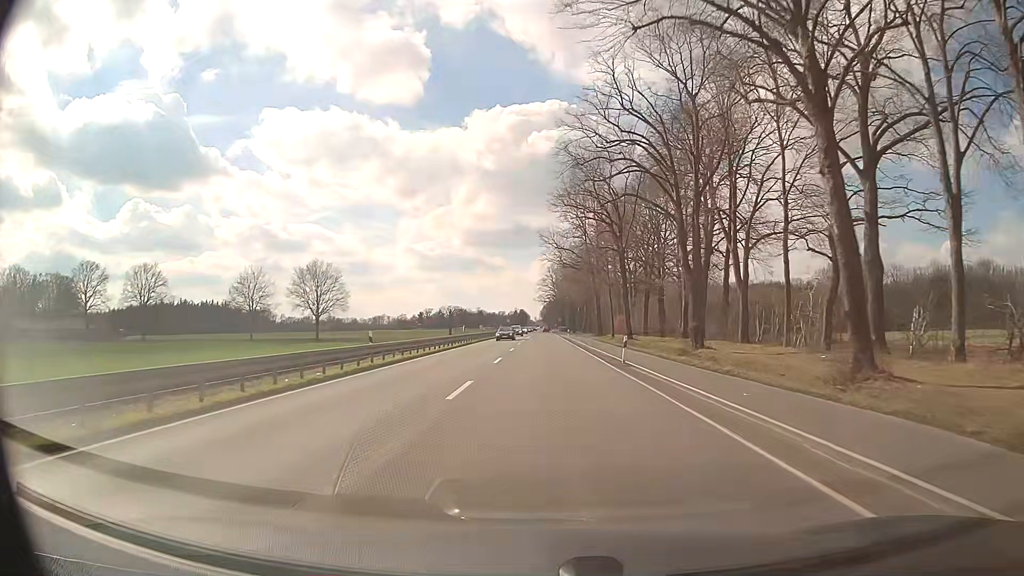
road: primary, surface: asphalt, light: Day
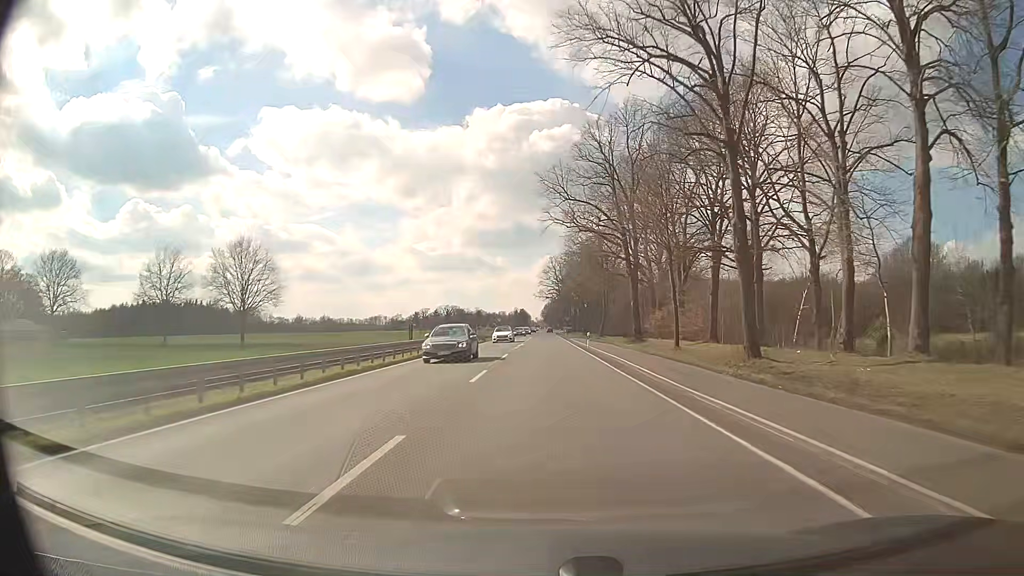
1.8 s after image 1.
(-0.1, +32.3) m; 0°
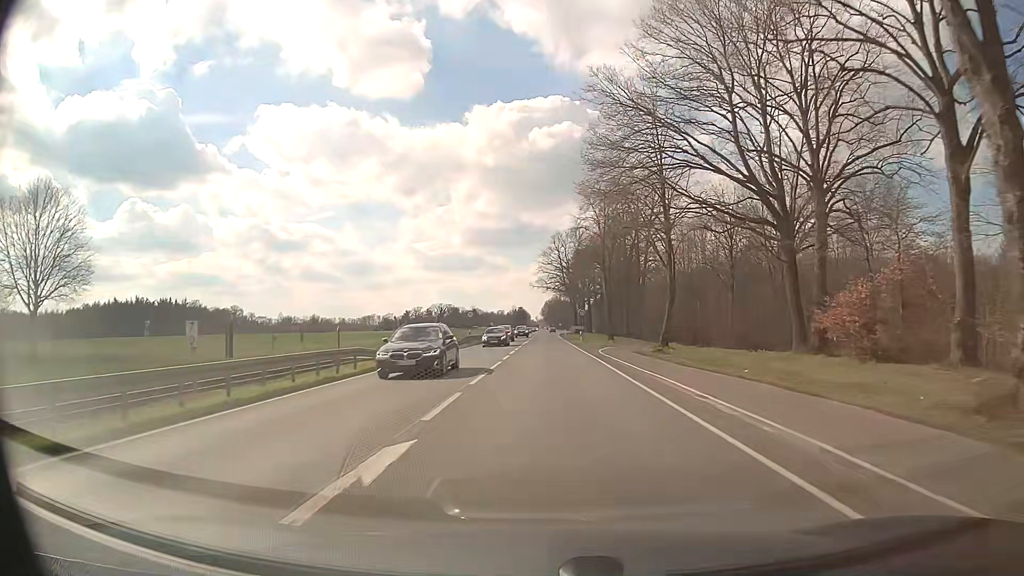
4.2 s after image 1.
(0.0, +43.0) m; 0°
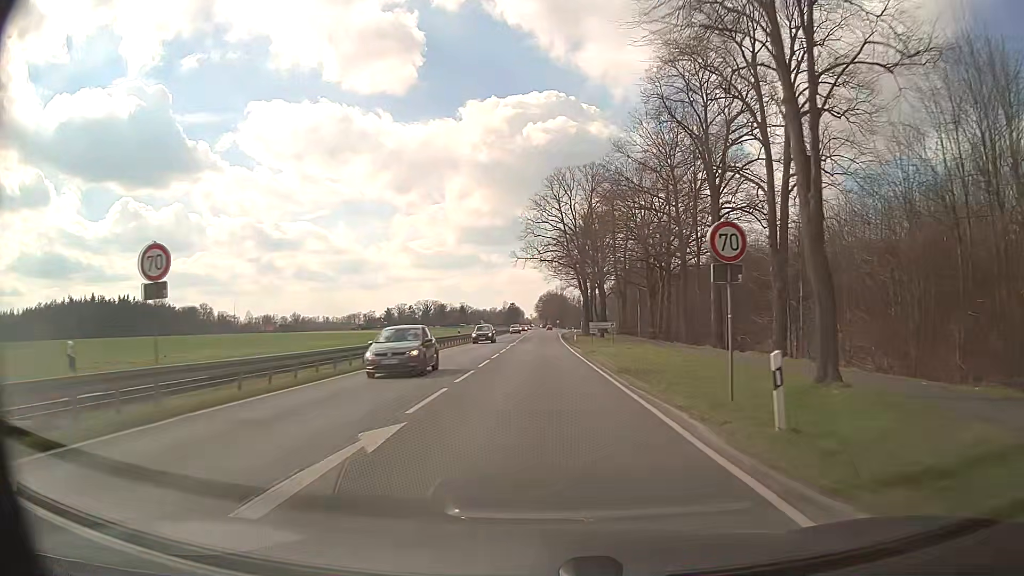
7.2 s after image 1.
(+0.7, +53.8) m; +1°
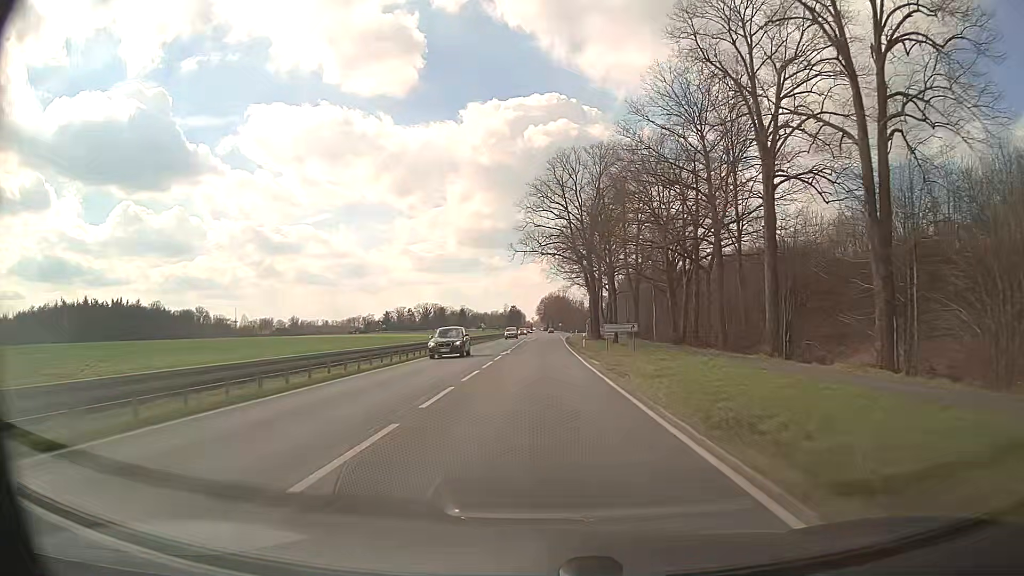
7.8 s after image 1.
(0.0, +10.8) m; 0°
(0, +10) (0, +20) (0, +30) (0, +40) (0, +50) (0, +60) (0, +70) (0, +80) (0, +90) (+1, +100) m
